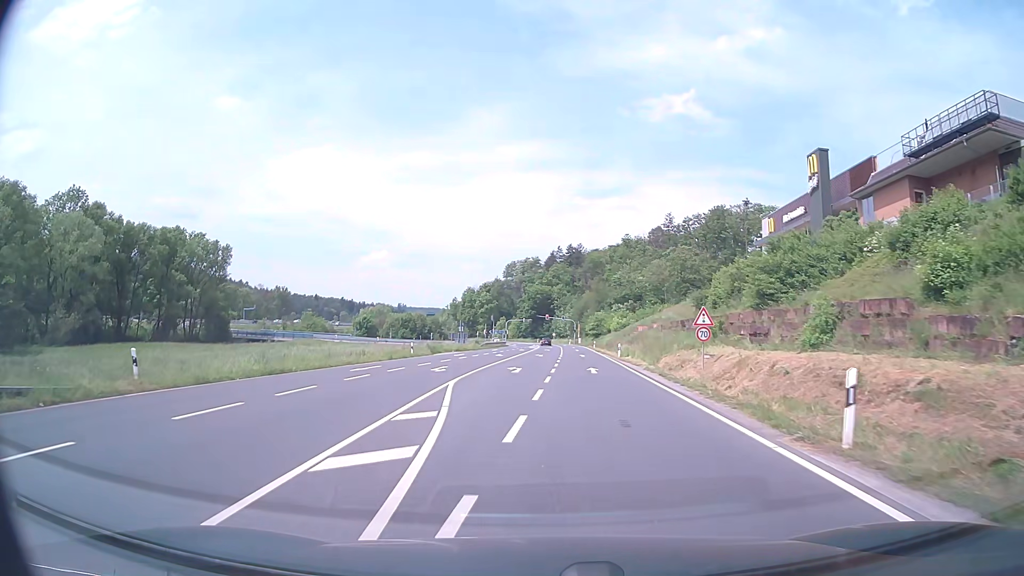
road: secondary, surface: asphalt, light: Day
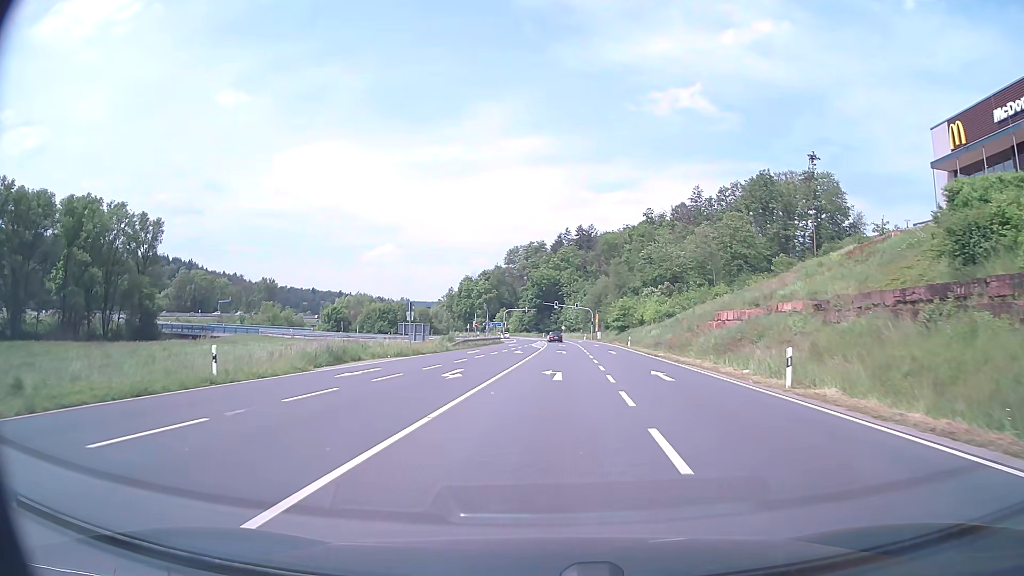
(-0.4, +32.7) m; 0°
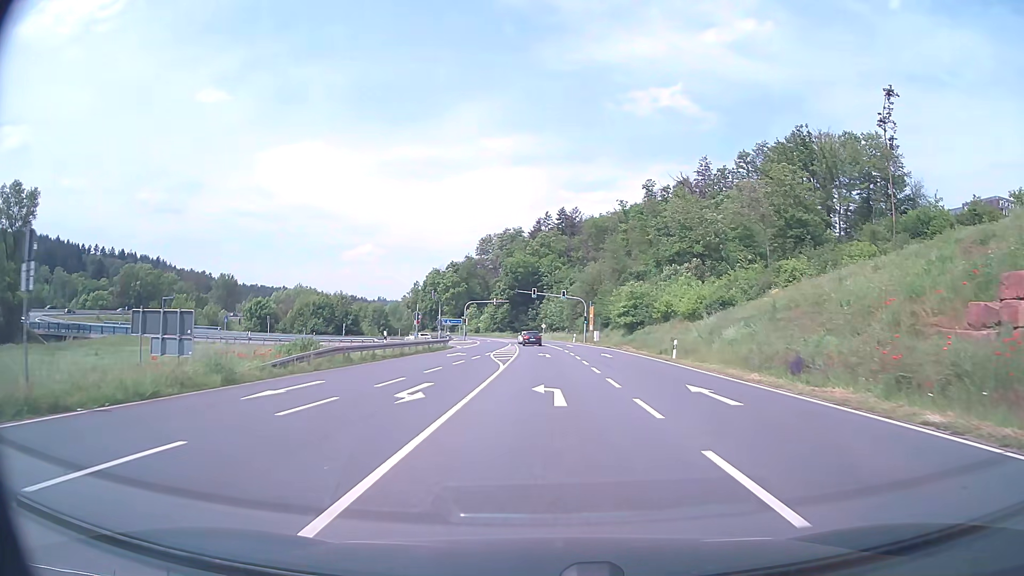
(+0.7, +31.7) m; +2°
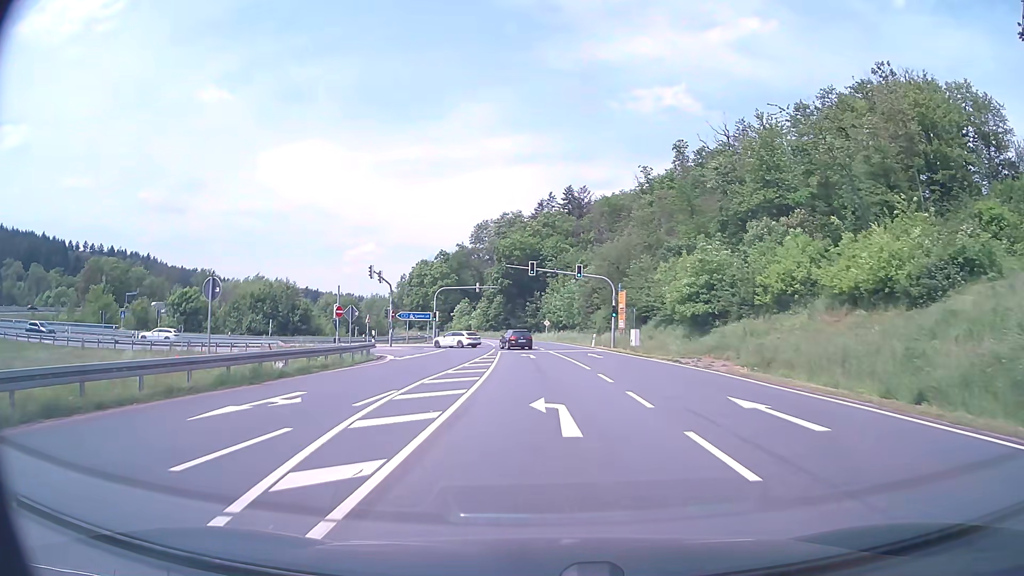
(+0.2, +28.4) m; 0°
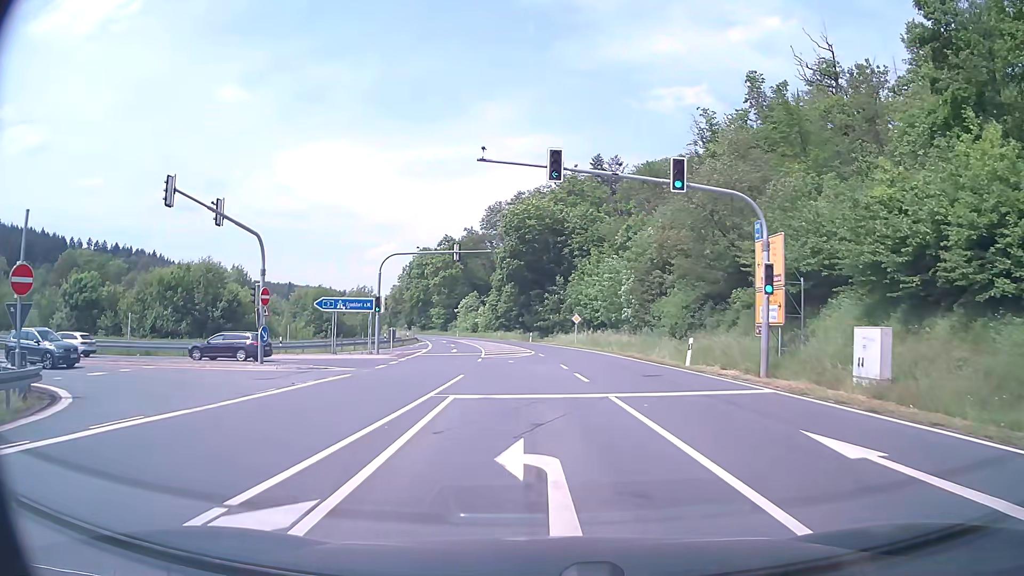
(-0.4, +29.8) m; -2°
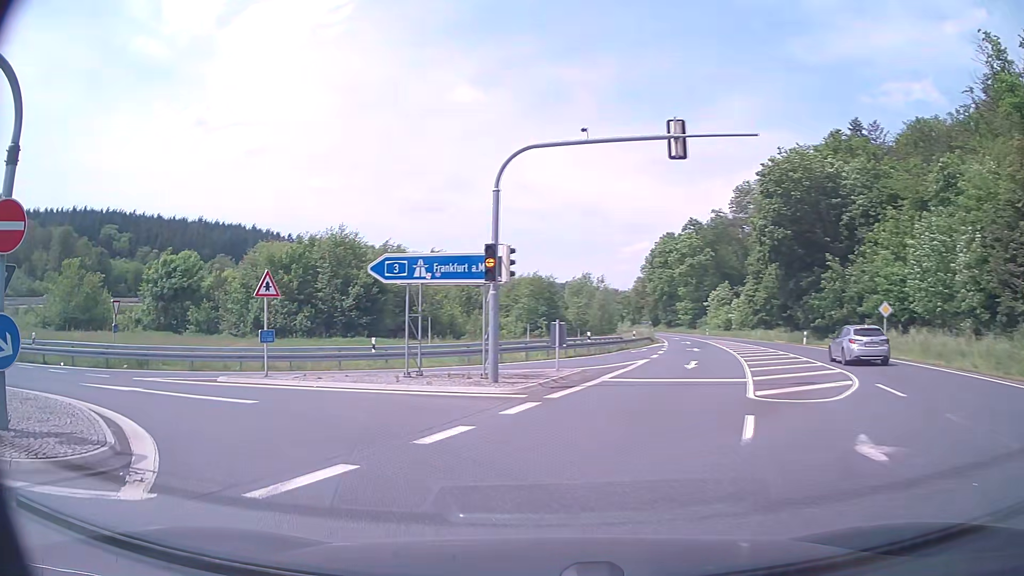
(-1.4, +21.9) m; -20°
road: motorway_link
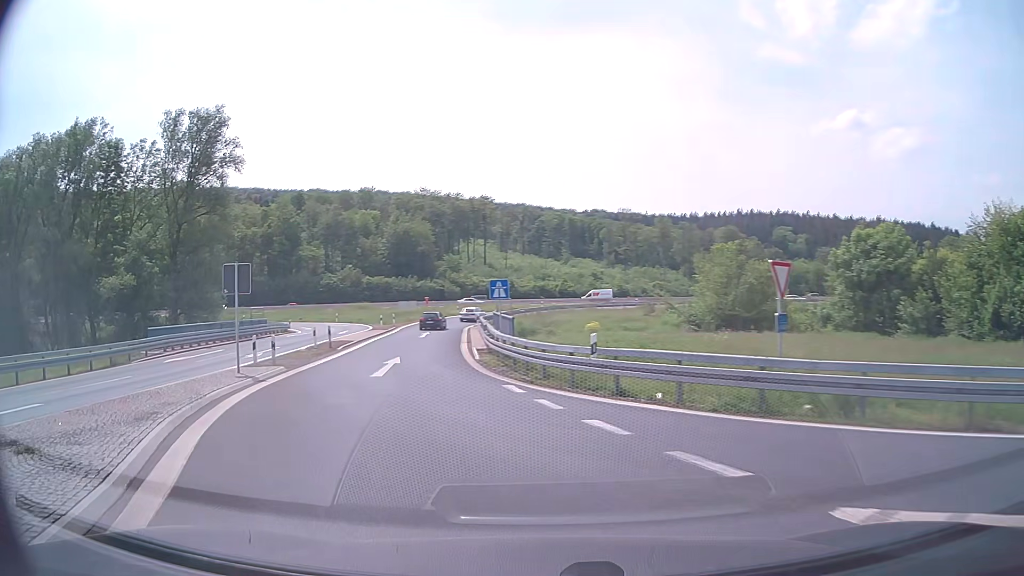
(-8.0, +13.9) m; -59°
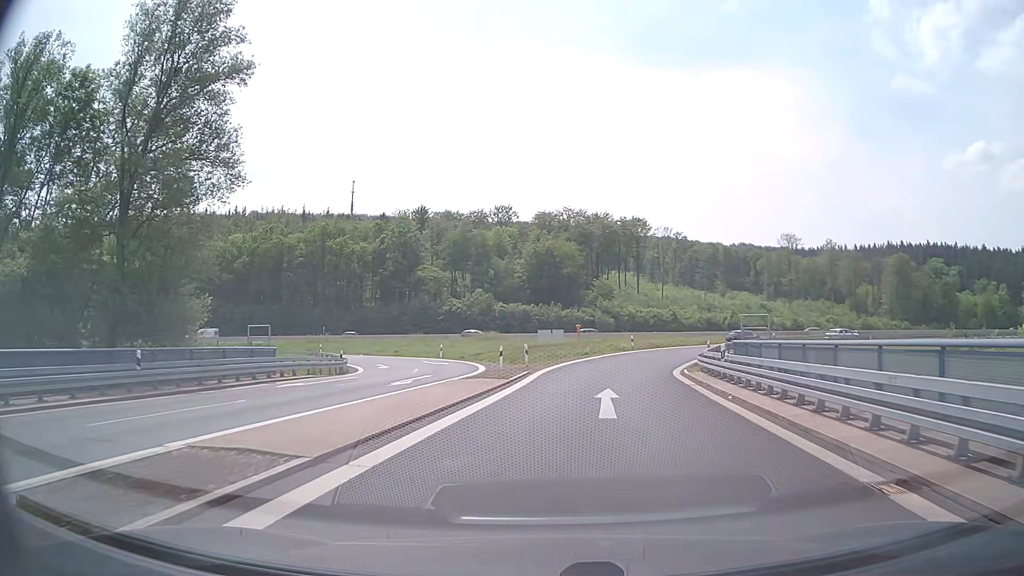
(-6.4, +29.4) m; -14°
(0, +10) (+1, +20) (+3, +30) (+6, +39) (+11, +48) (+17, +56) (+24, +63) (+33, +68) (+43, +70) (+52, +71) m
